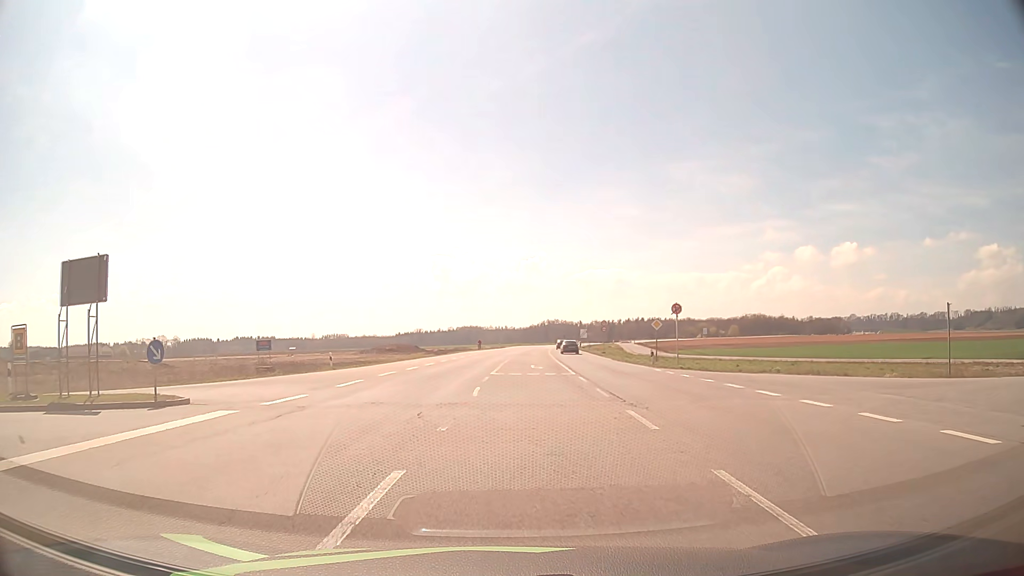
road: primary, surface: asphalt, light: Day
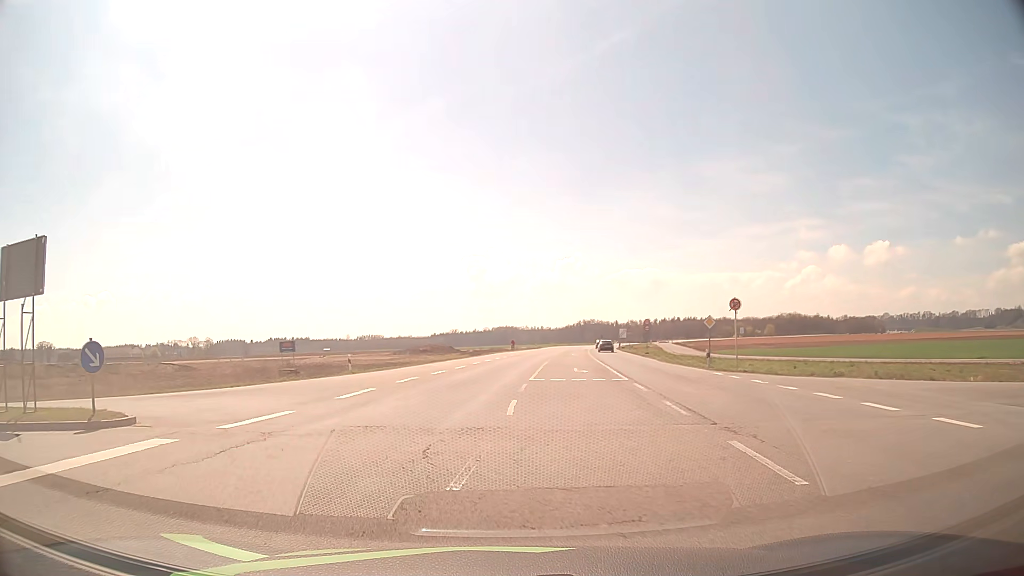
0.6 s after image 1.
(-0.1, +4.1) m; -3°
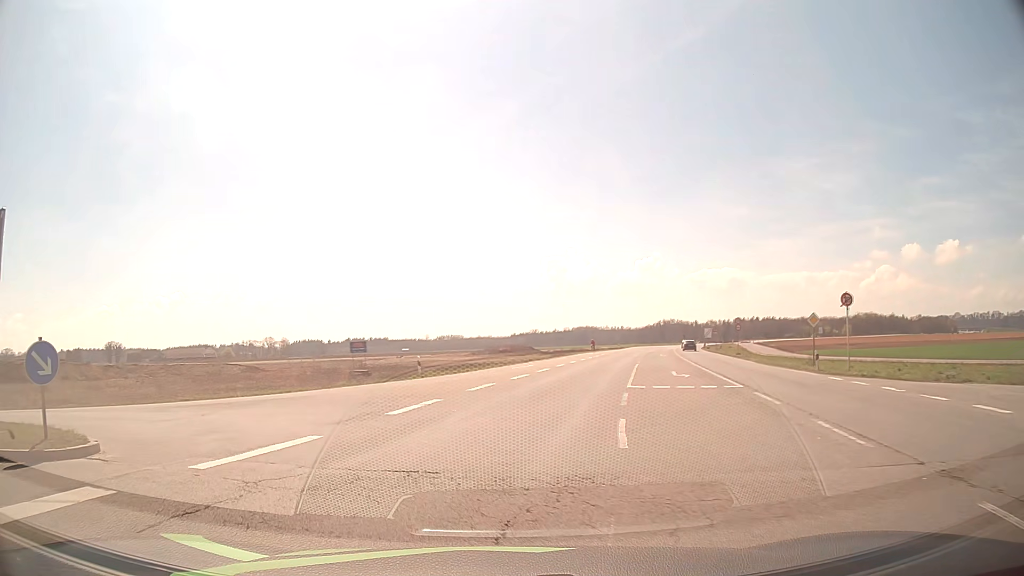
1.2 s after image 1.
(-0.2, +3.8) m; -6°
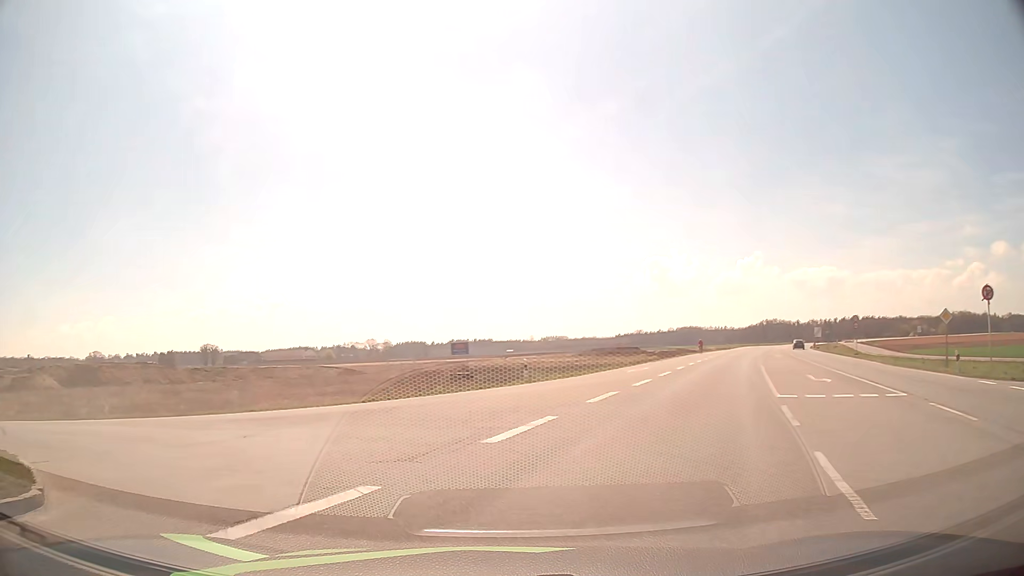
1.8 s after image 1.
(-0.3, +3.6) m; -9°
